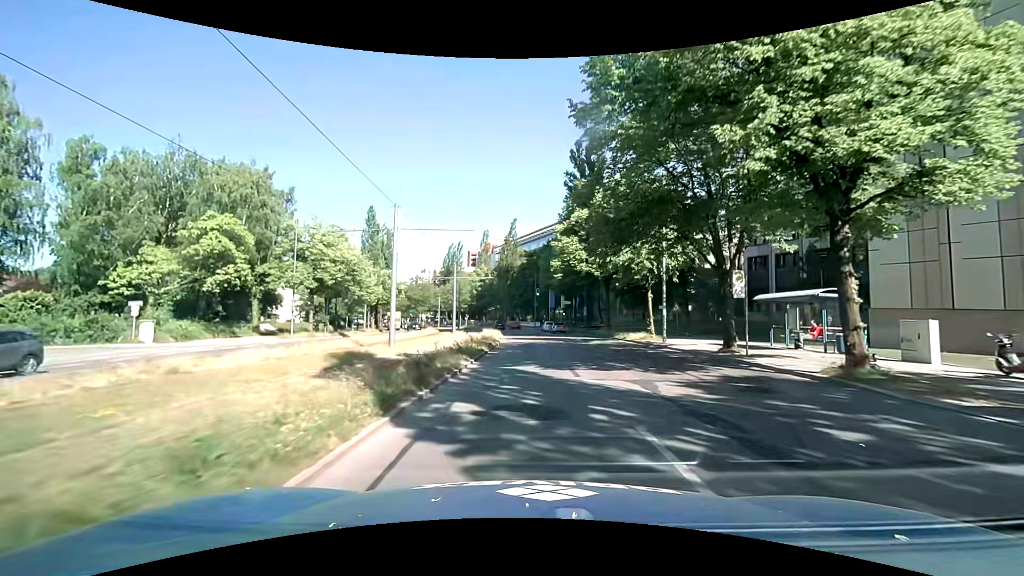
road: secondary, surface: asphalt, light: Day
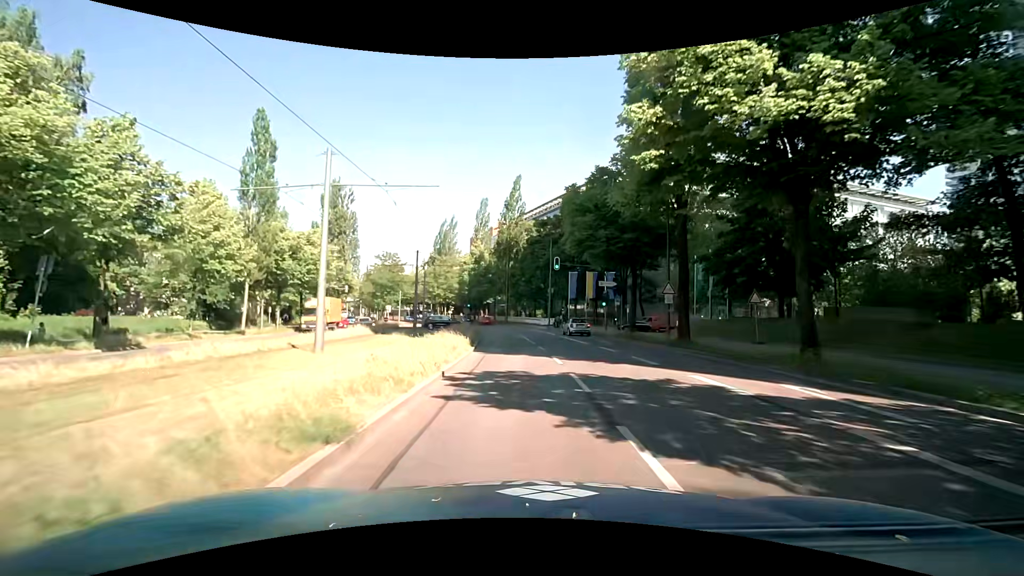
(0.0, +33.2) m; -1°
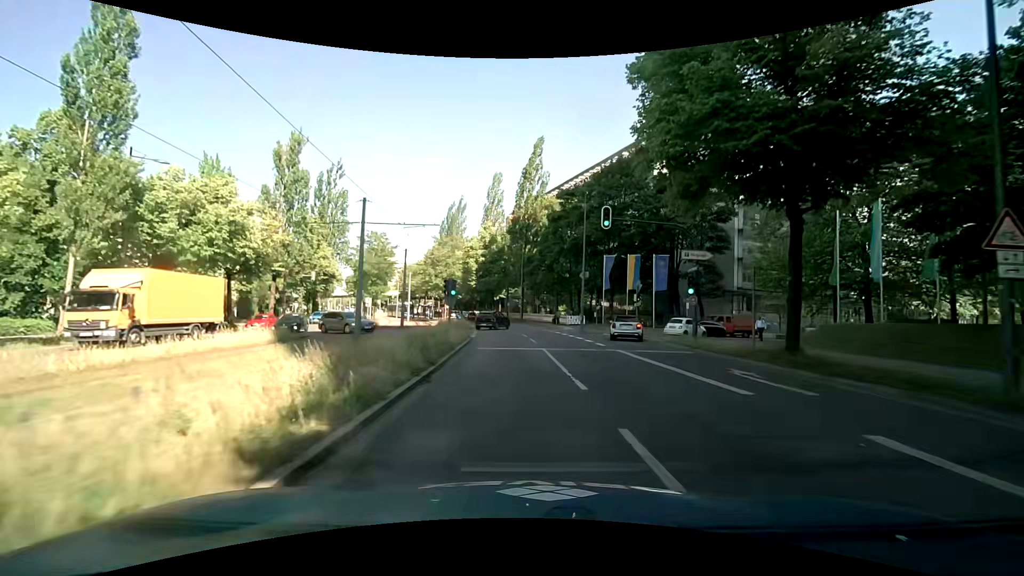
(-0.2, +17.9) m; -3°
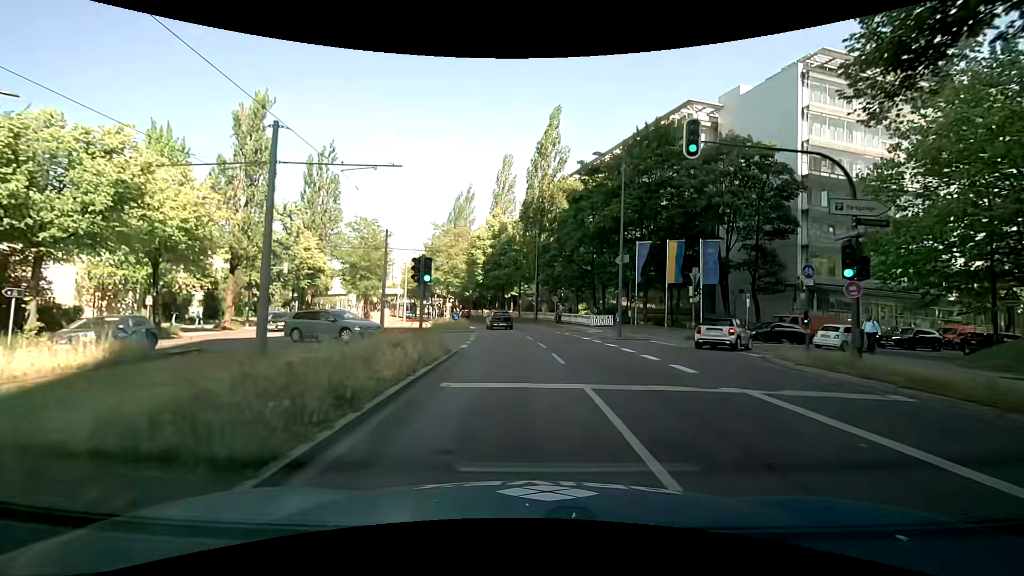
(0.0, +10.0) m; -1°
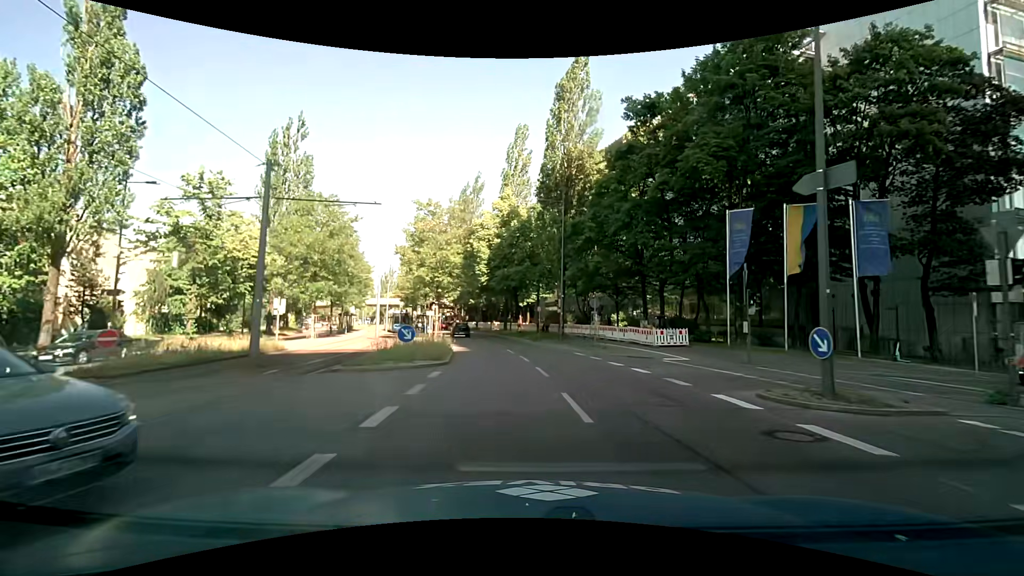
(-0.2, +18.2) m; -2°
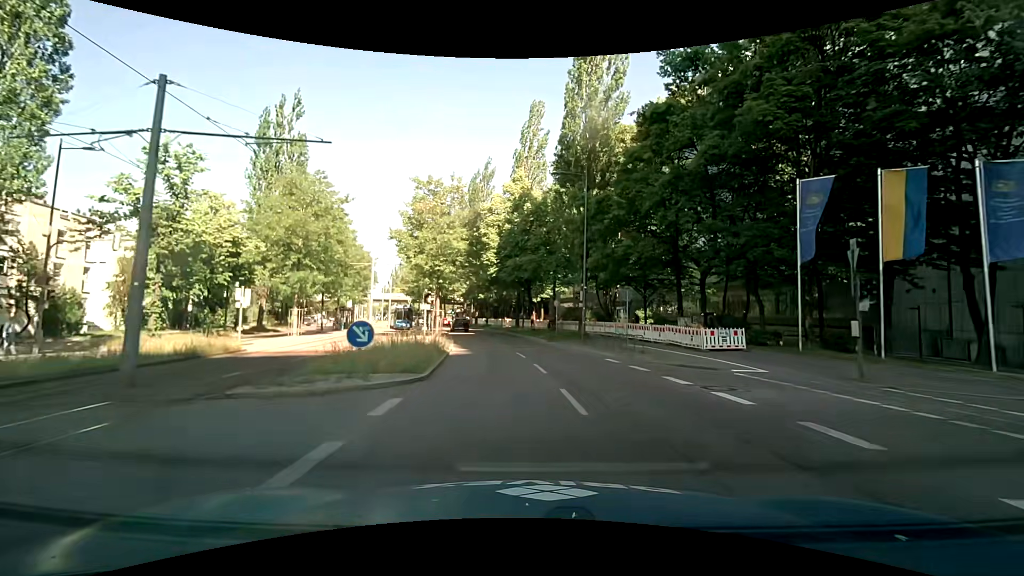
(-0.1, +6.1) m; -2°
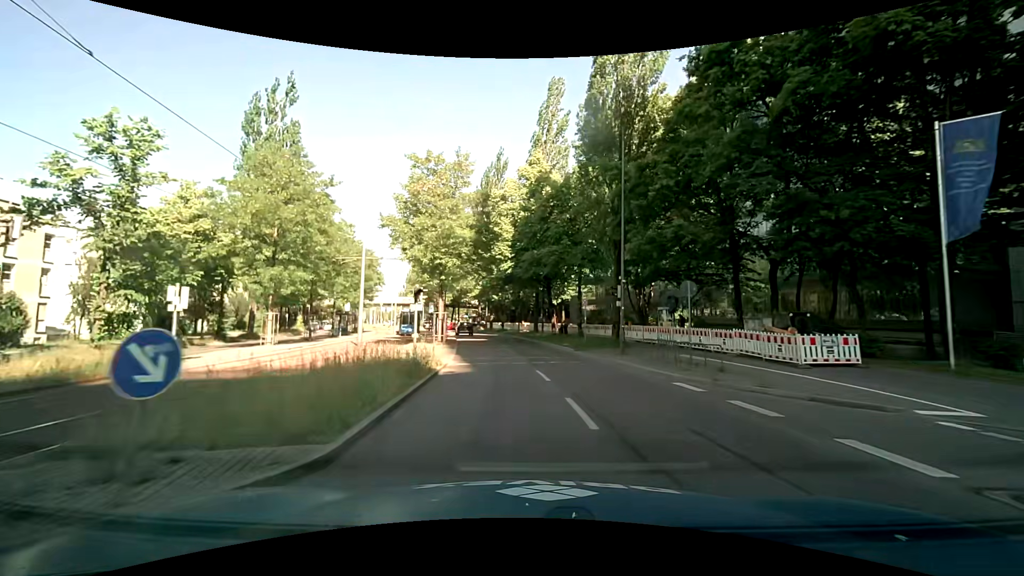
(-0.1, +6.8) m; -2°
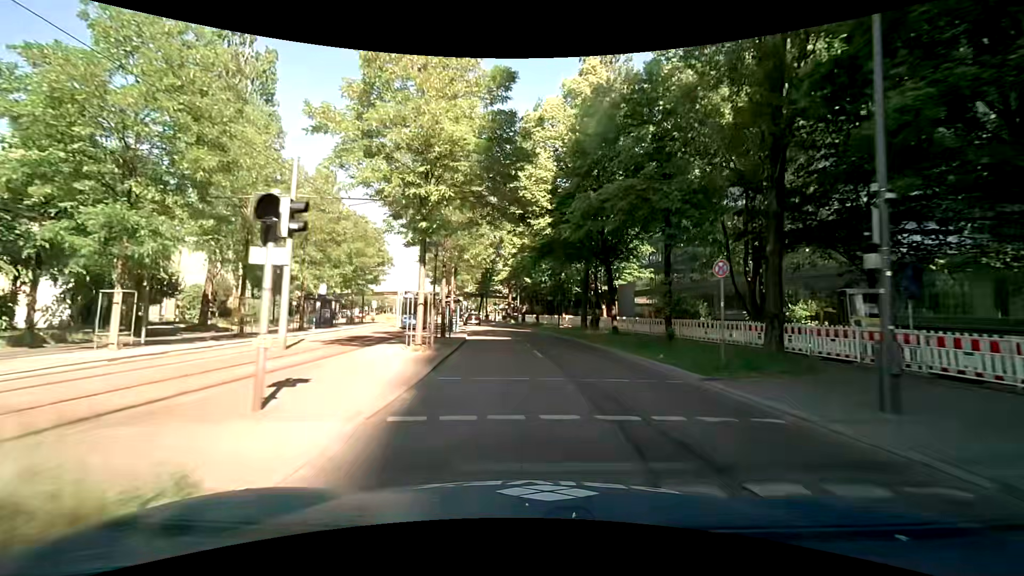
(-0.6, +14.8) m; -5°
